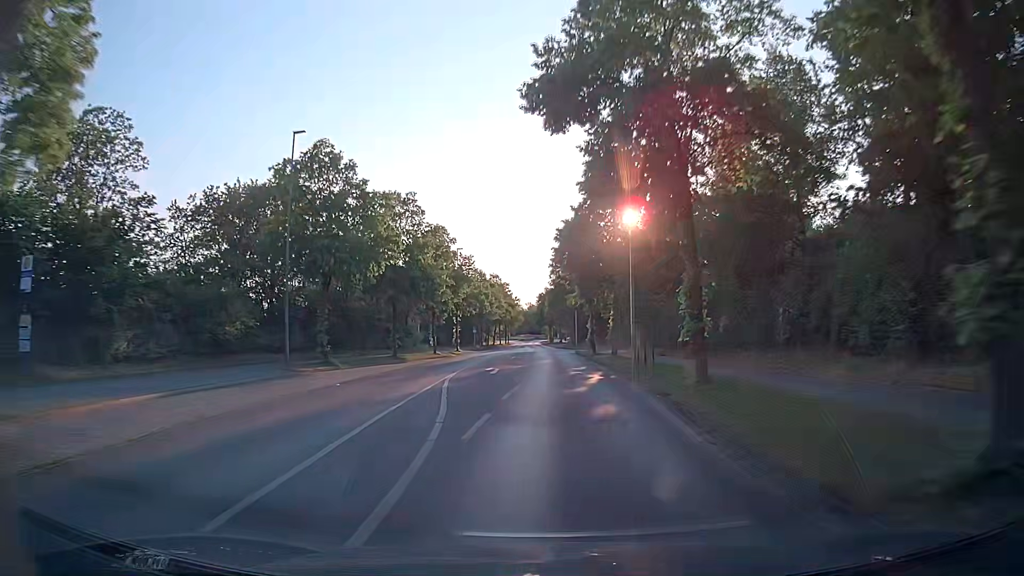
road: tertiary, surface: asphalt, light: Day
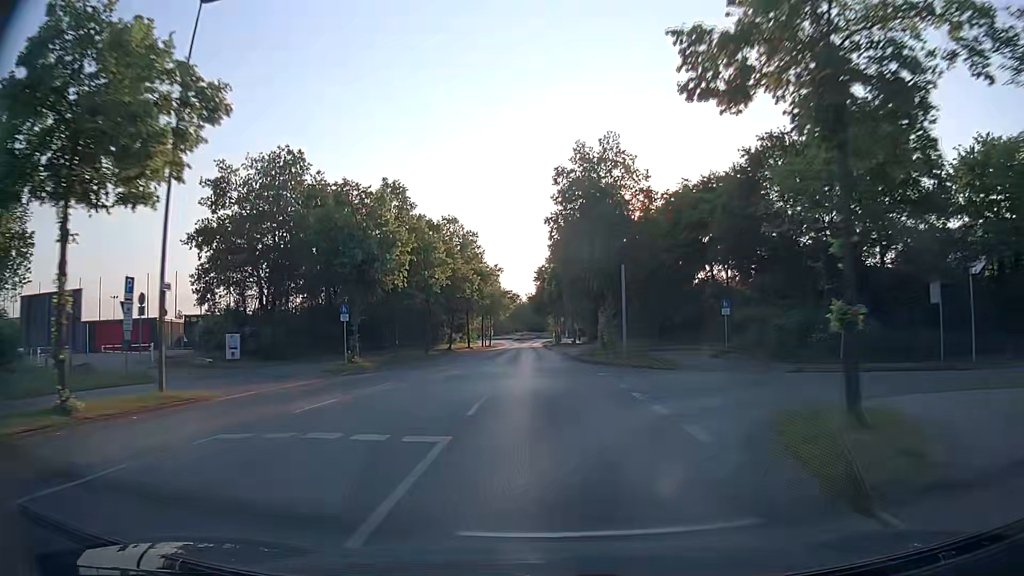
(+0.2, +56.2) m; -1°
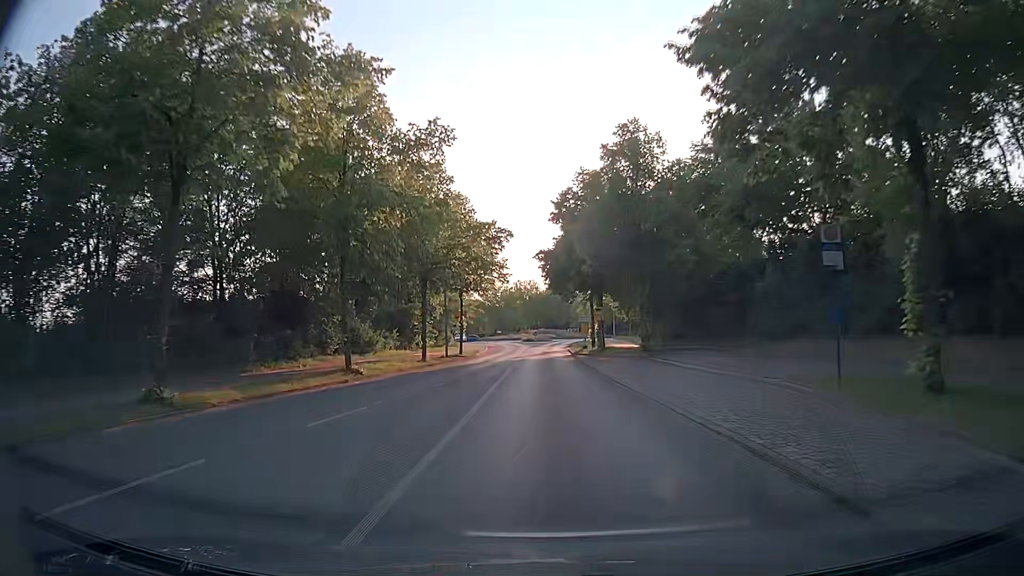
(-0.3, +50.5) m; -2°
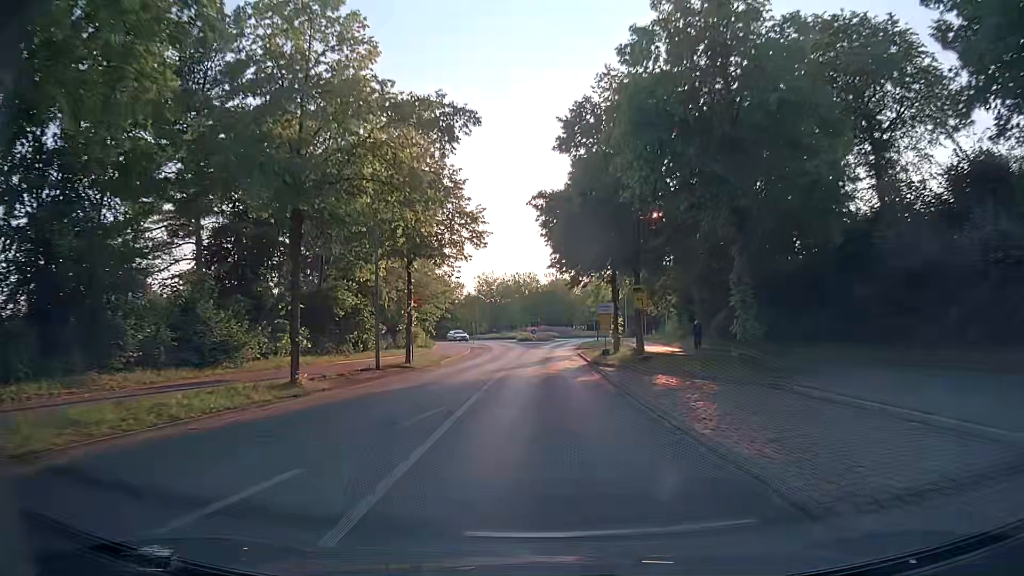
(0.0, +18.3) m; 0°
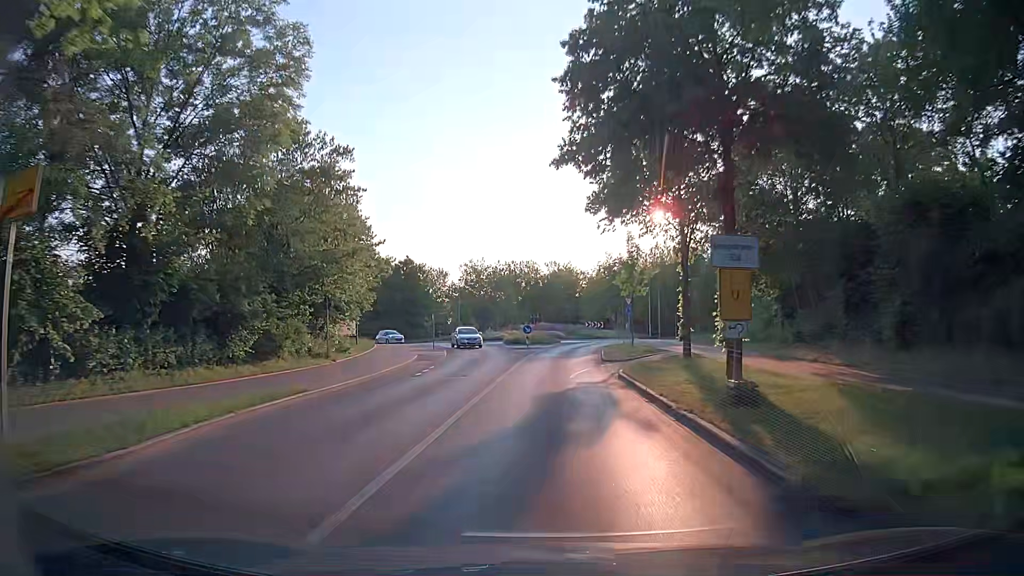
(-0.1, +25.4) m; 0°
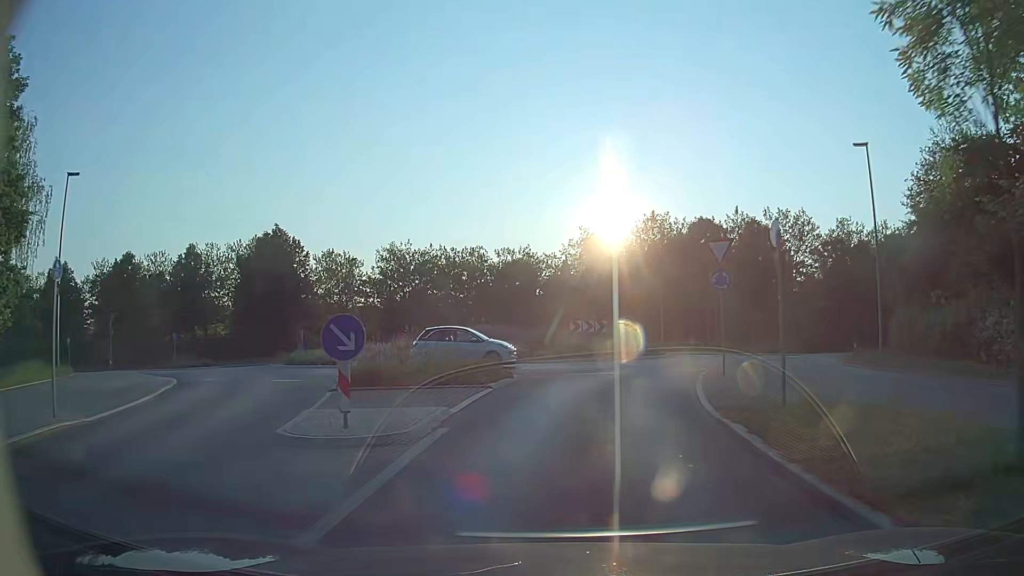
(+0.7, +34.1) m; +3°
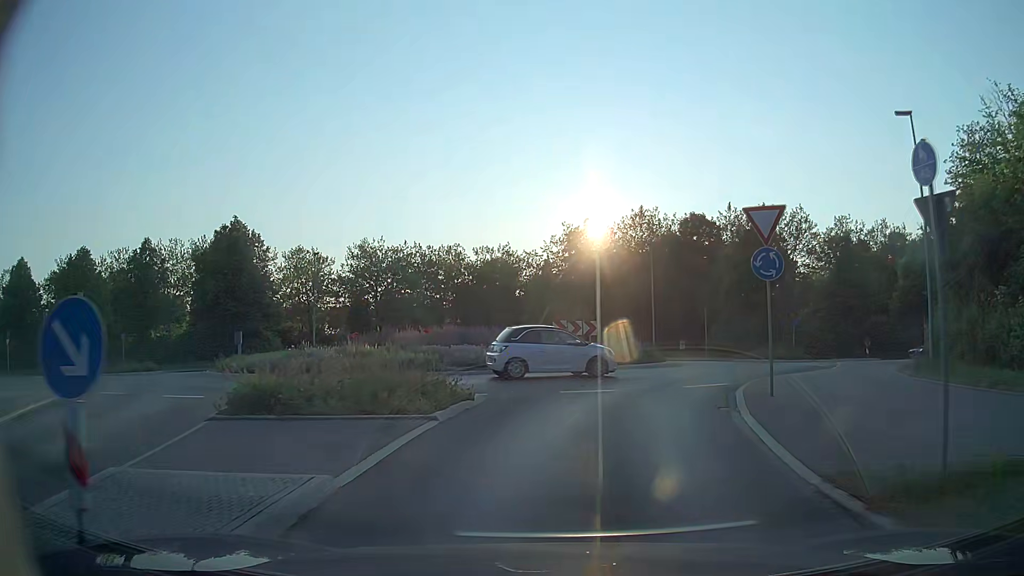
(+0.1, +4.9) m; +2°
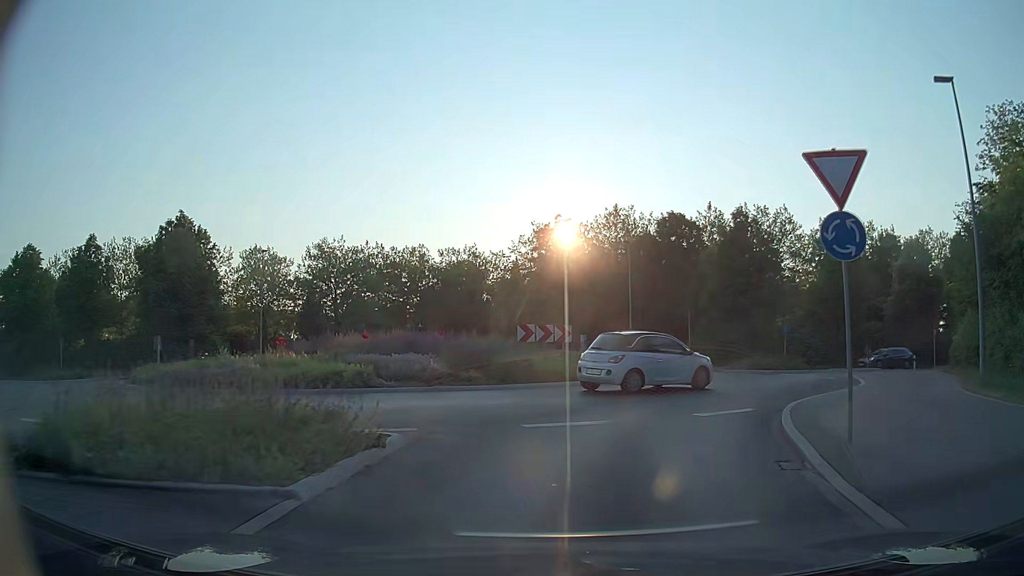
(+0.1, +4.4) m; +3°
(+1, +10) (+5, +19) (+7, +29) (+3, +38) (-7, +41) (-16, +39) (-26, +35) (-36, +34) (-46, +33) (-56, +33) m
